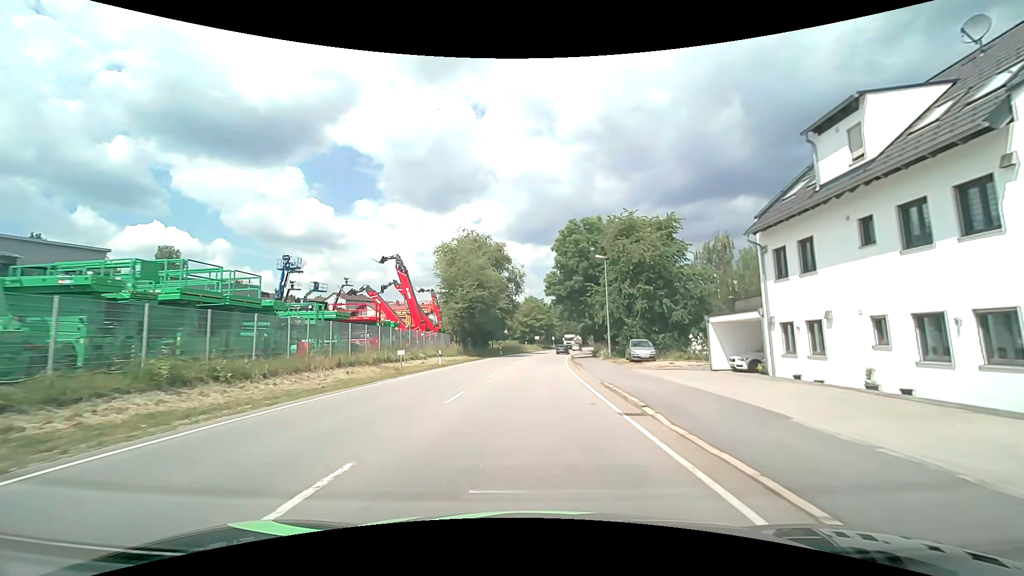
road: primary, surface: asphalt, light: Day
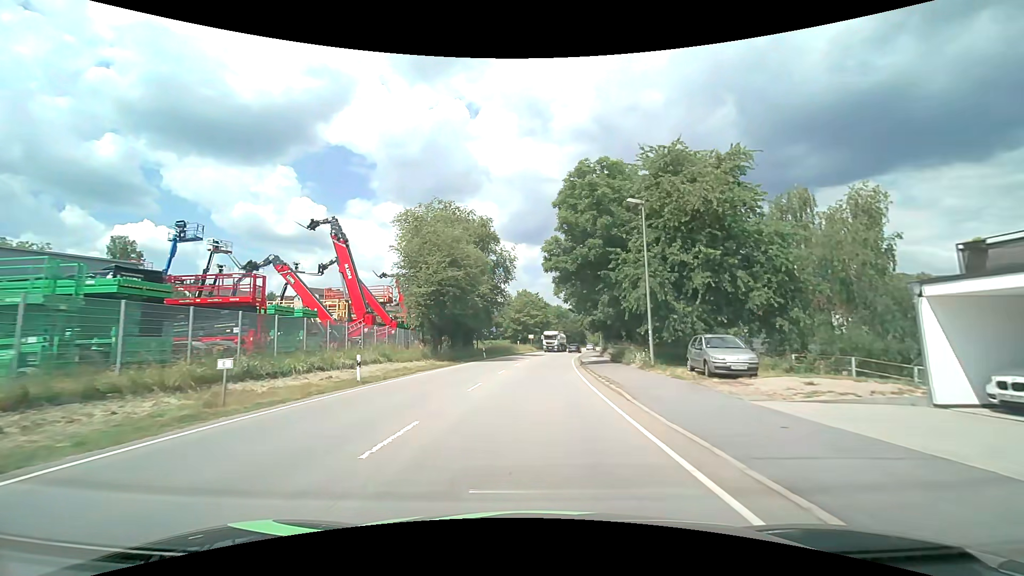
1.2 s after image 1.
(+0.1, +14.9) m; +1°
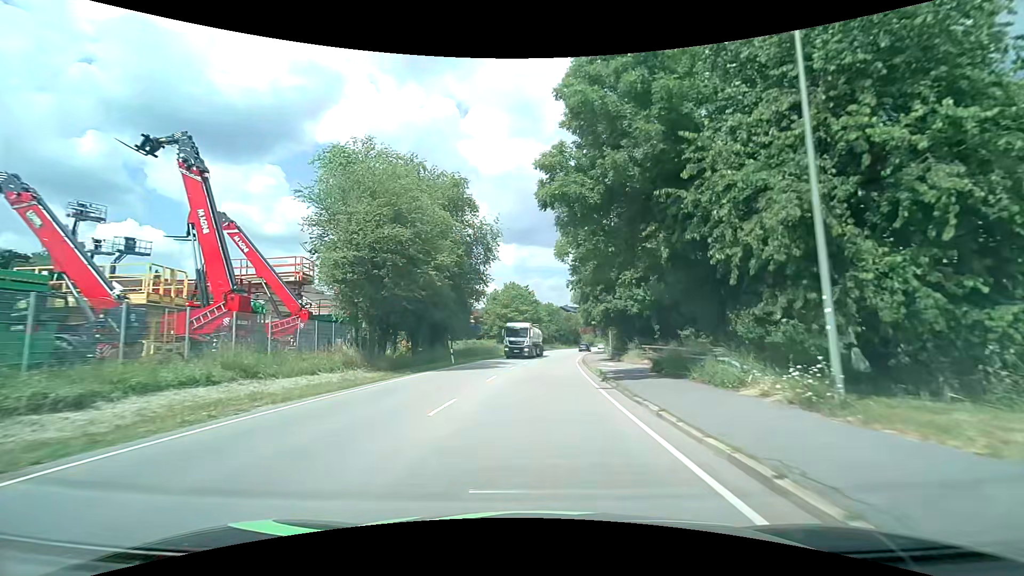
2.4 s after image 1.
(+0.2, +14.4) m; +1°
